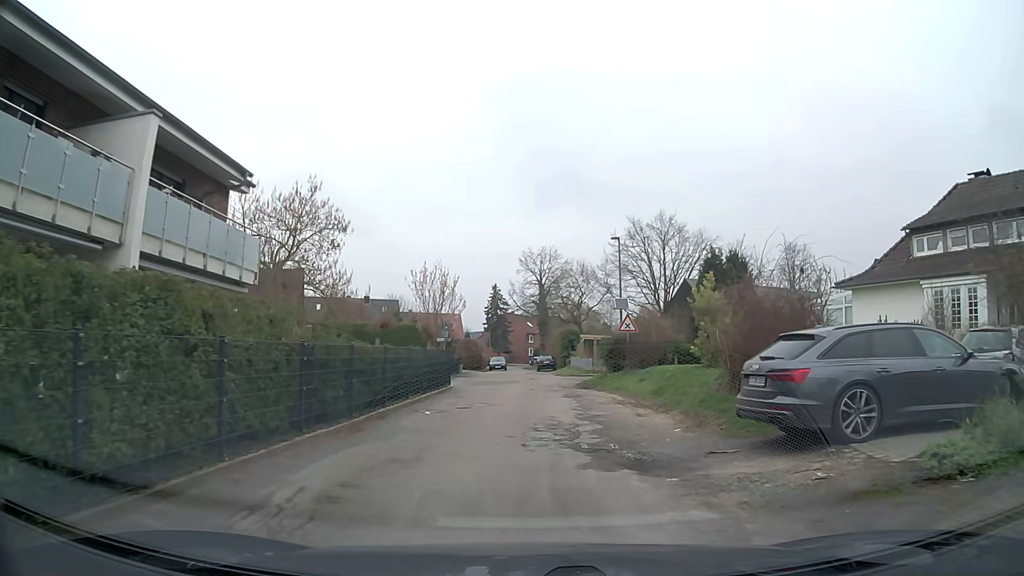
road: residential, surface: asphalt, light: Day
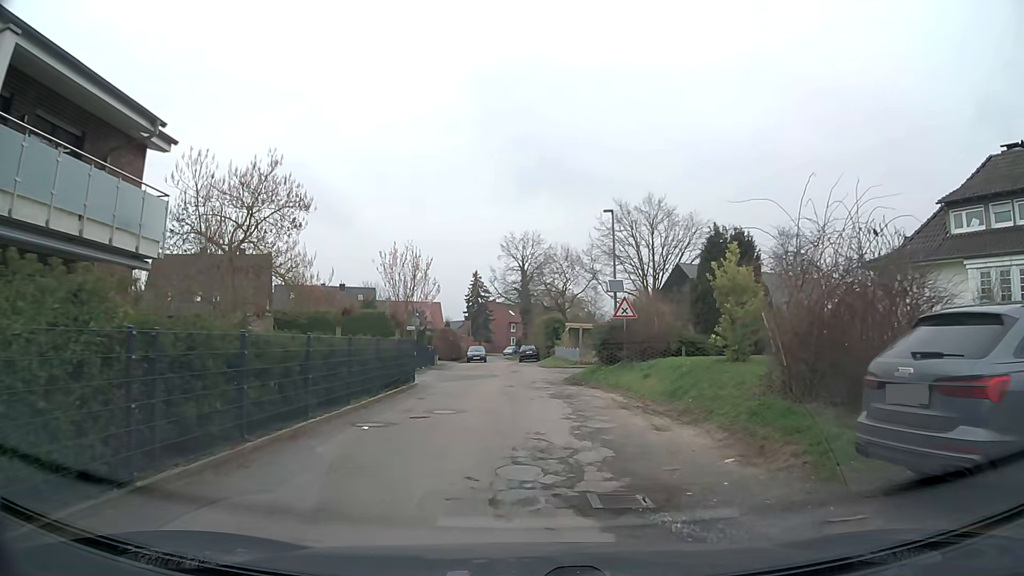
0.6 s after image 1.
(0.0, +4.0) m; +1°
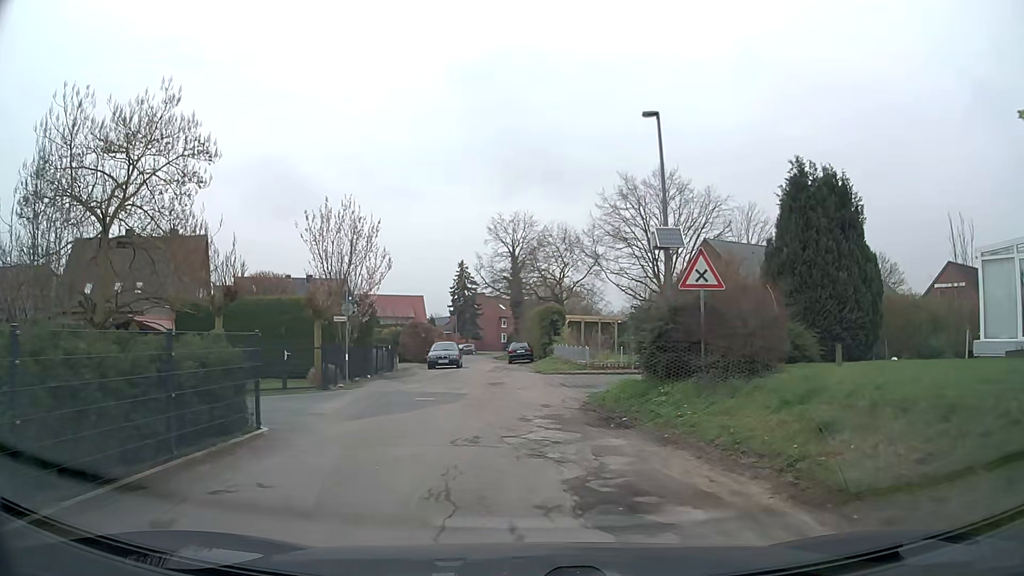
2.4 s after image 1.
(+0.2, +11.4) m; +1°
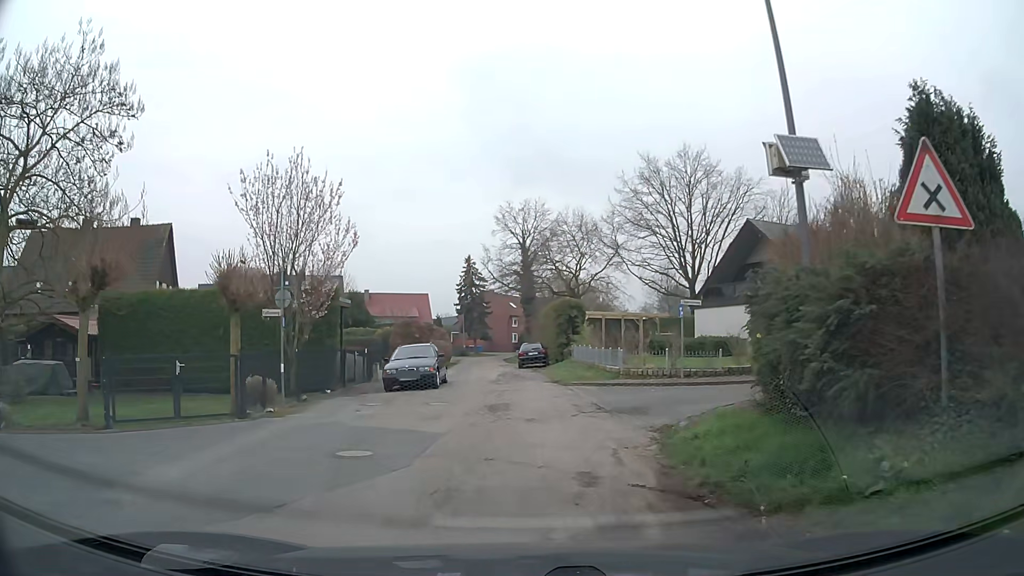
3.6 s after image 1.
(-0.1, +7.0) m; -2°
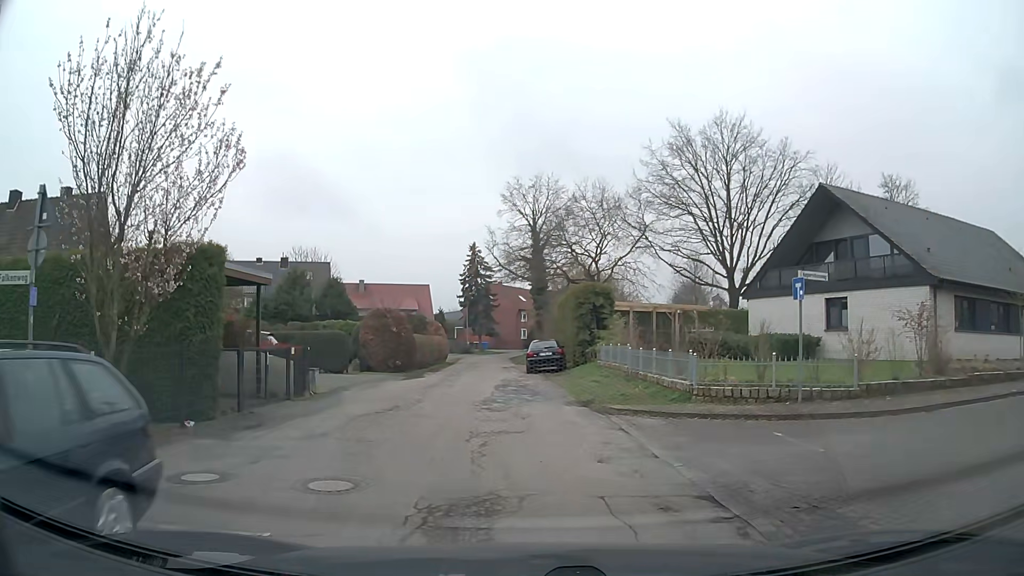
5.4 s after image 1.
(0.0, +9.0) m; -1°
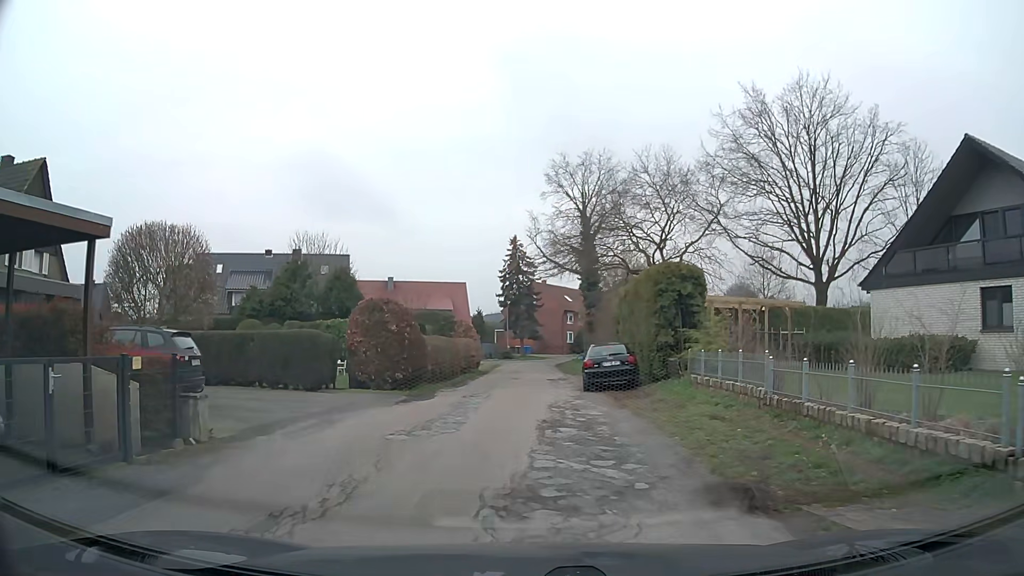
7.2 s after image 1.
(-0.2, +9.0) m; -1°
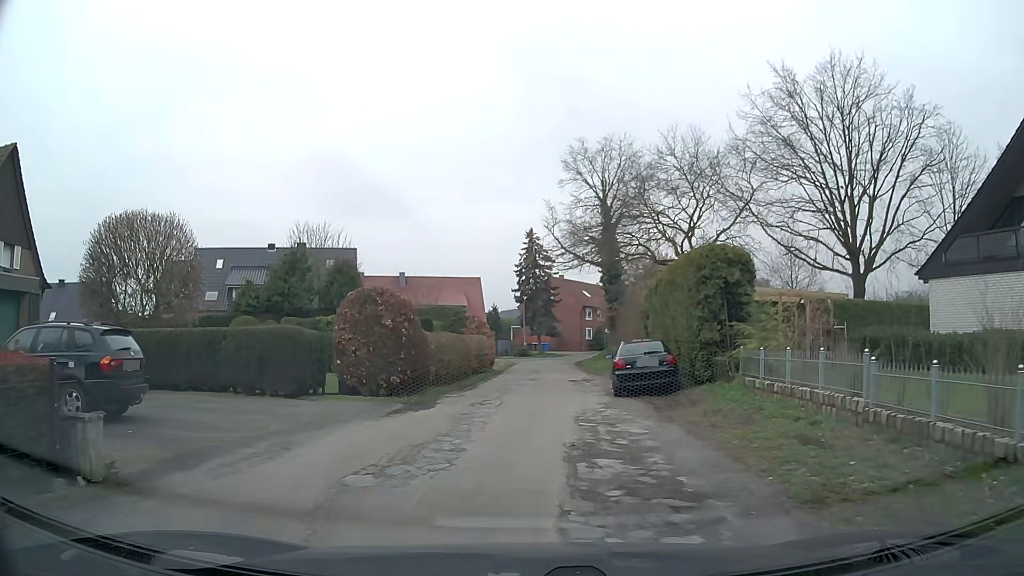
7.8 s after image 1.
(-0.1, +3.2) m; -2°
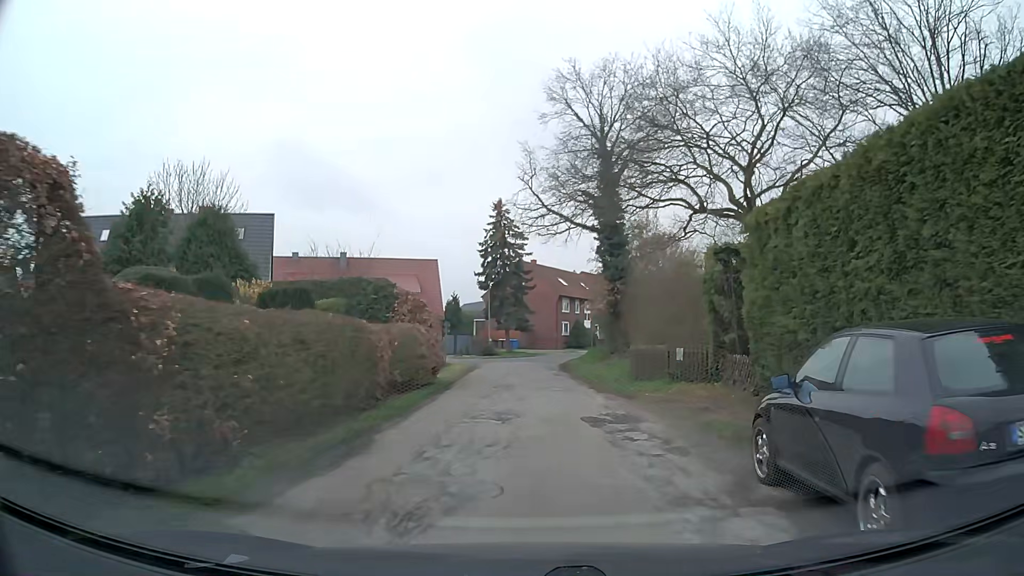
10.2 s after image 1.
(-0.3, +14.2) m; +1°
(0, +10) (+1, +20) (+1, +30) (+1, +40) (+2, +50) (+5, +60) (+9, +68) (+15, +77) (+20, +85) (+25, +94) m
